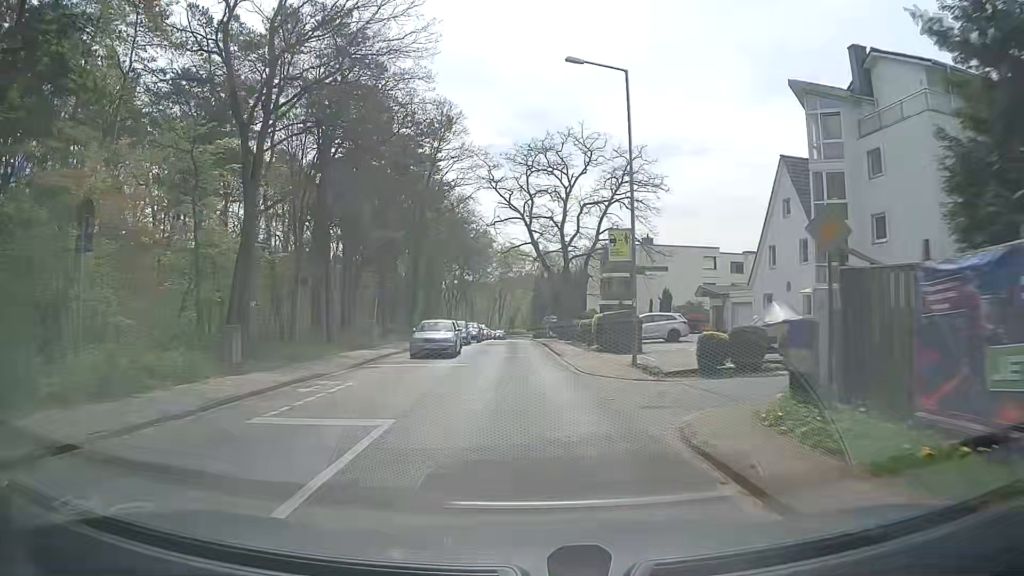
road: tertiary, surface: asphalt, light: Day
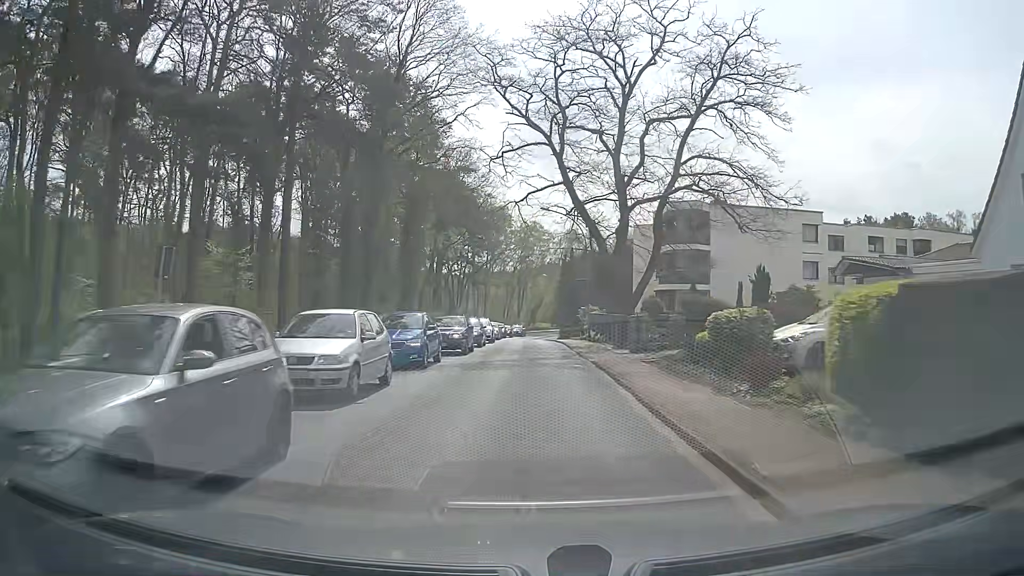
(-0.3, +22.2) m; -2°
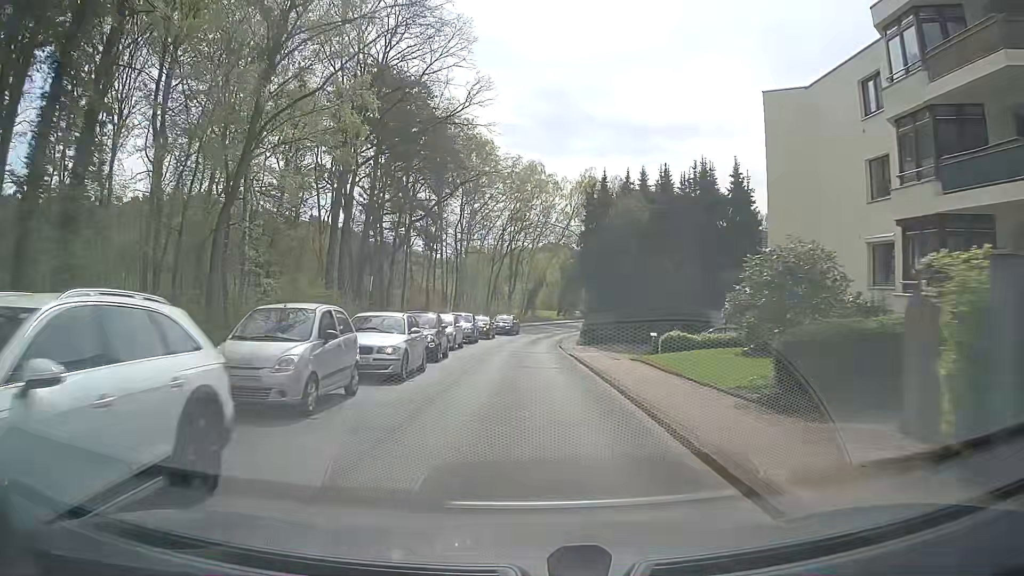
(+0.1, +37.6) m; 0°
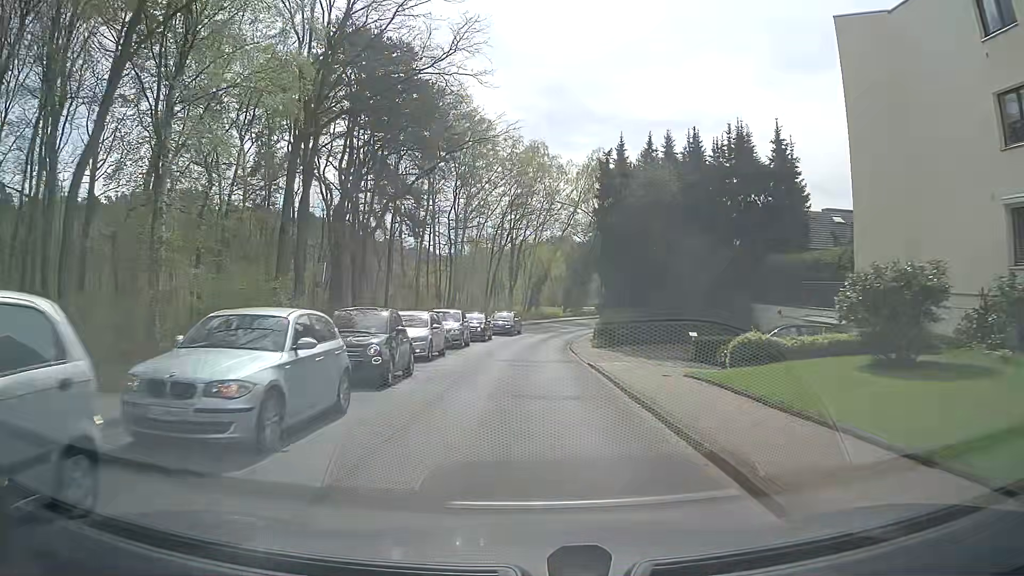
(0.0, +7.5) m; -1°
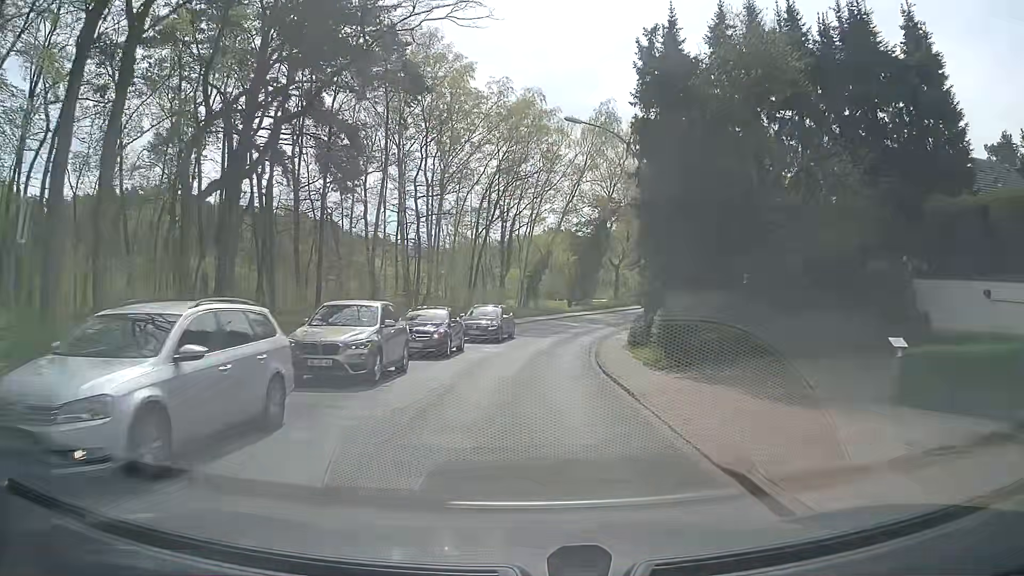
(+0.1, +15.3) m; +1°
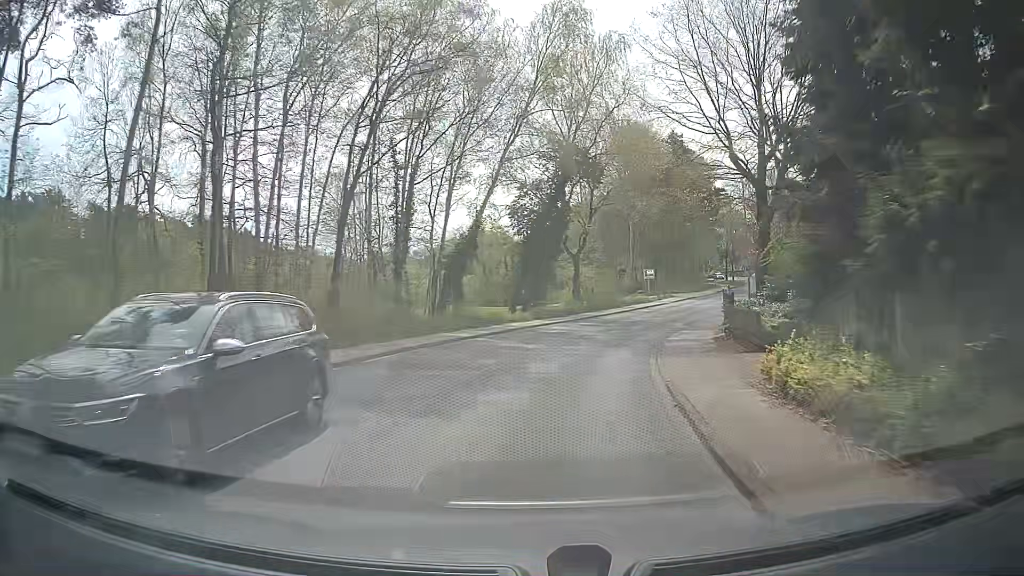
(+0.6, +23.2) m; +5°
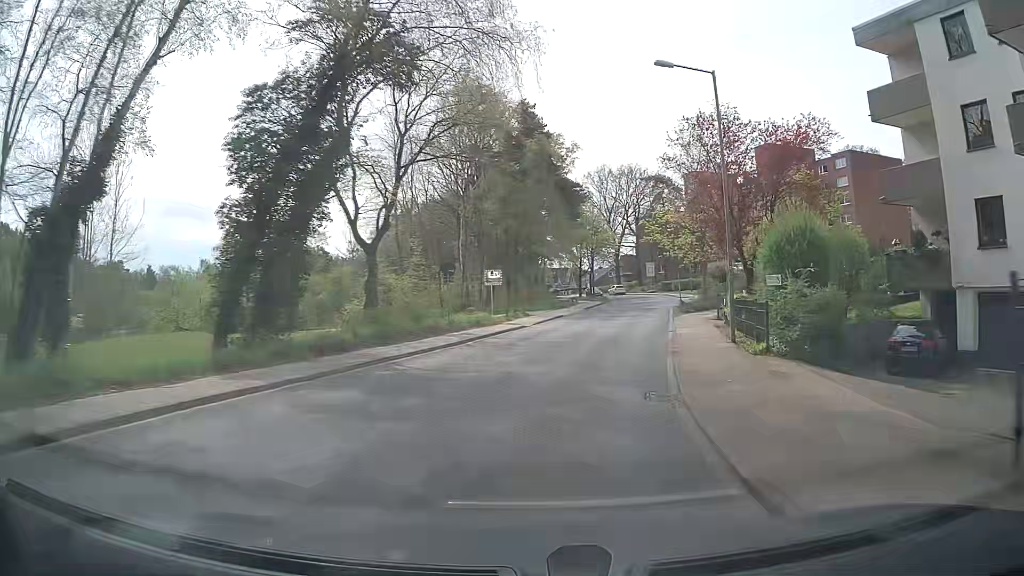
(+2.8, +22.7) m; +15°
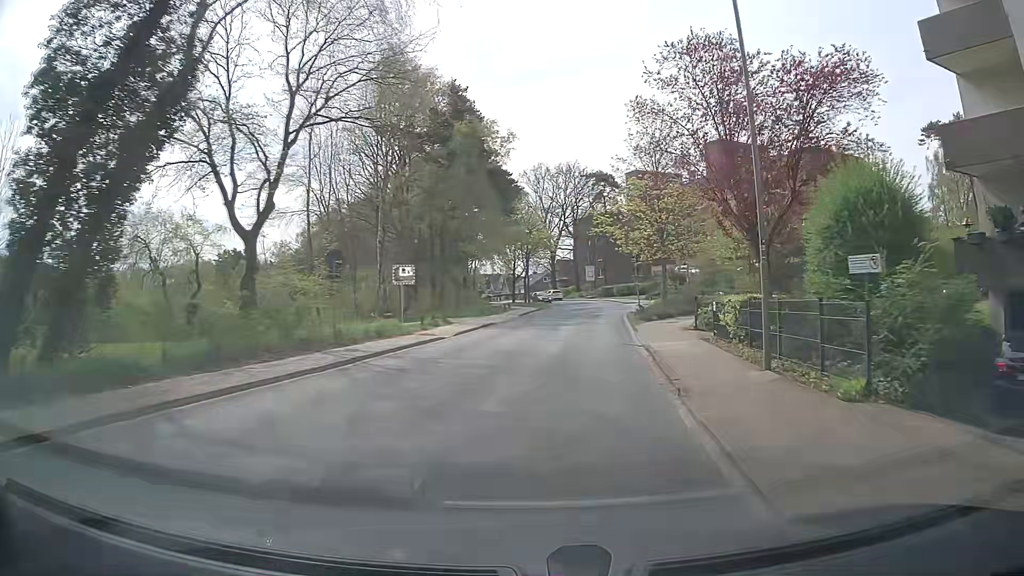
(+0.4, +7.5) m; +5°
(+1, +10) (+2, +20) (+3, +30) (+5, +40) (+6, +50) (+7, +60) (+8, +70) (+7, +79) (+4, +89) (+2, +99) m
